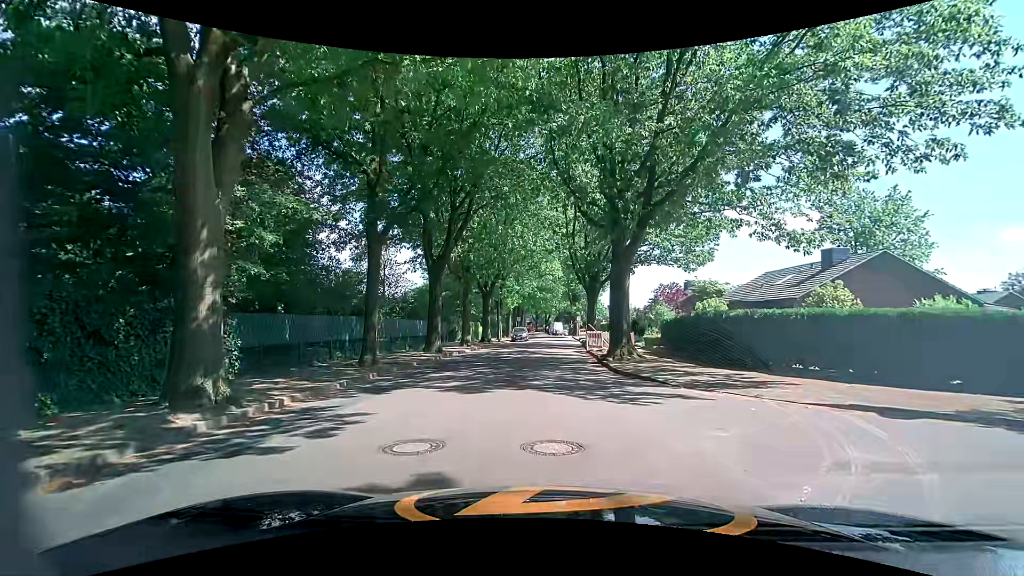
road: tertiary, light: Day
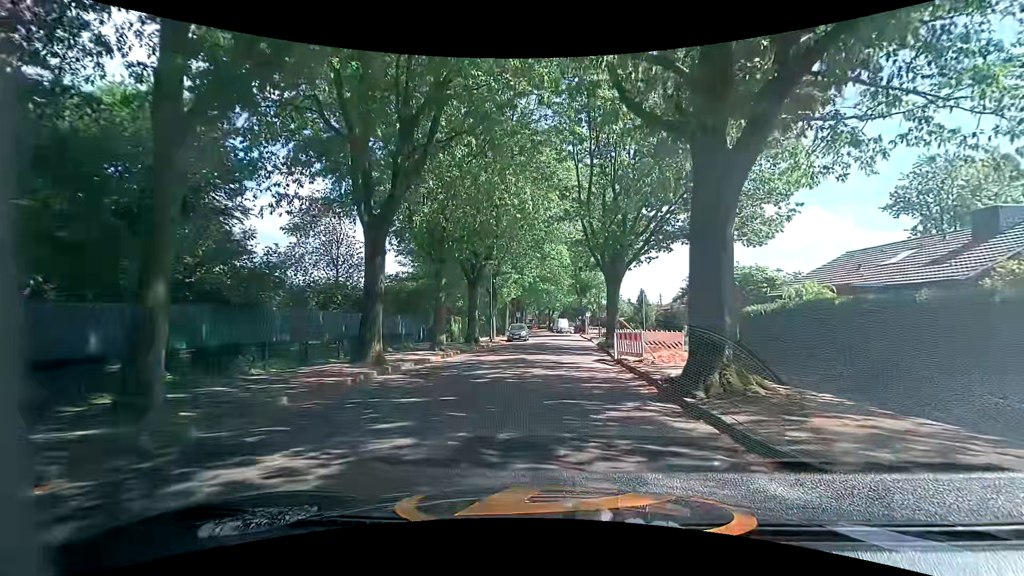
(-0.6, +11.0) m; 0°
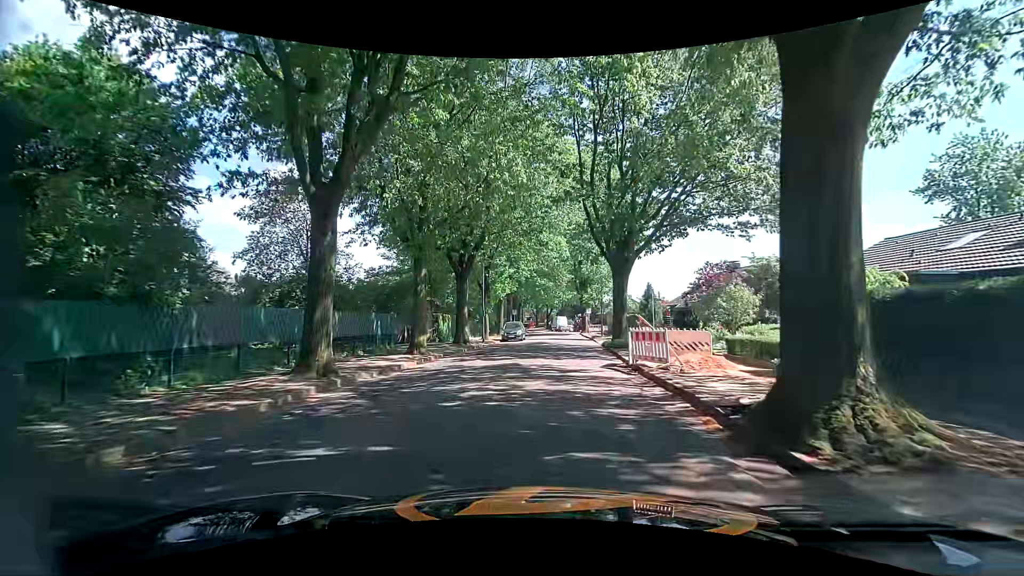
(-0.2, +3.9) m; -2°
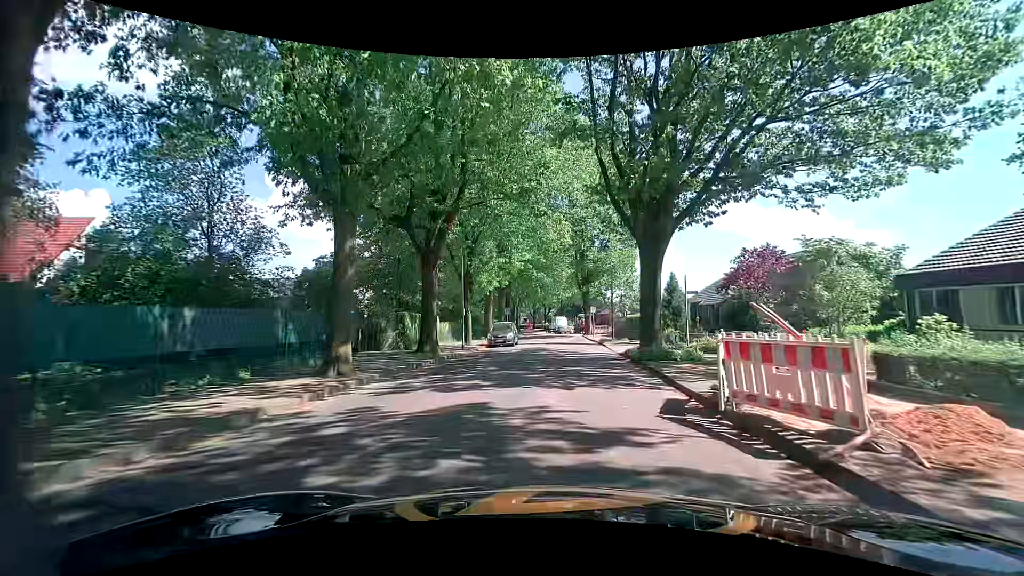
(0.0, +8.4) m; -1°
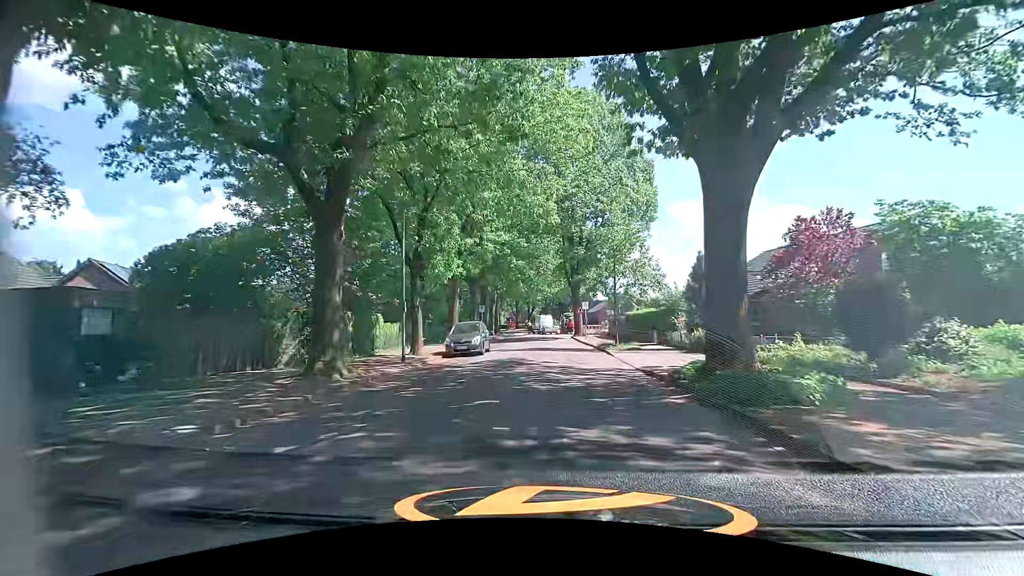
(+0.3, +9.3) m; +2°
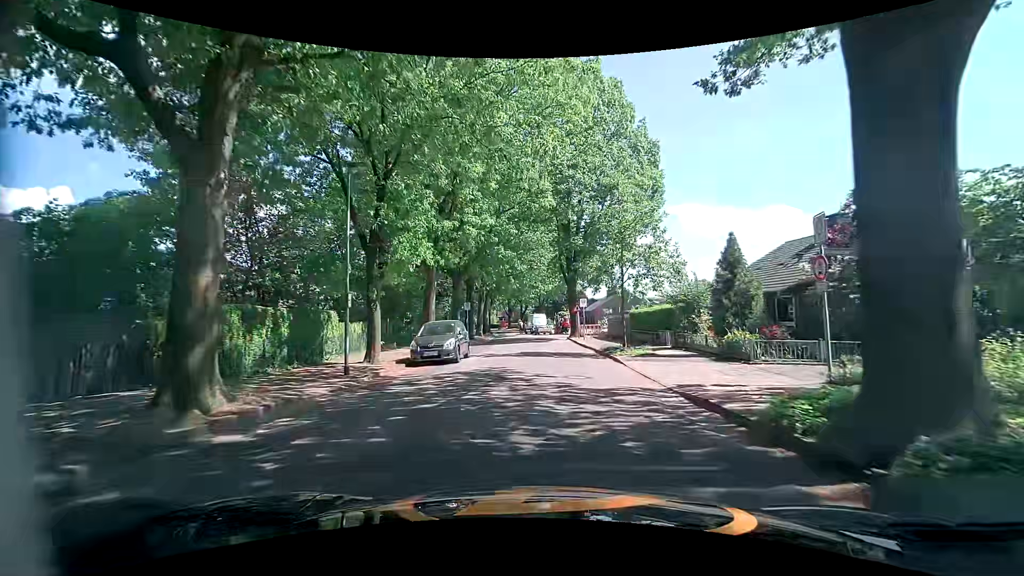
(0.0, +4.9) m; +1°
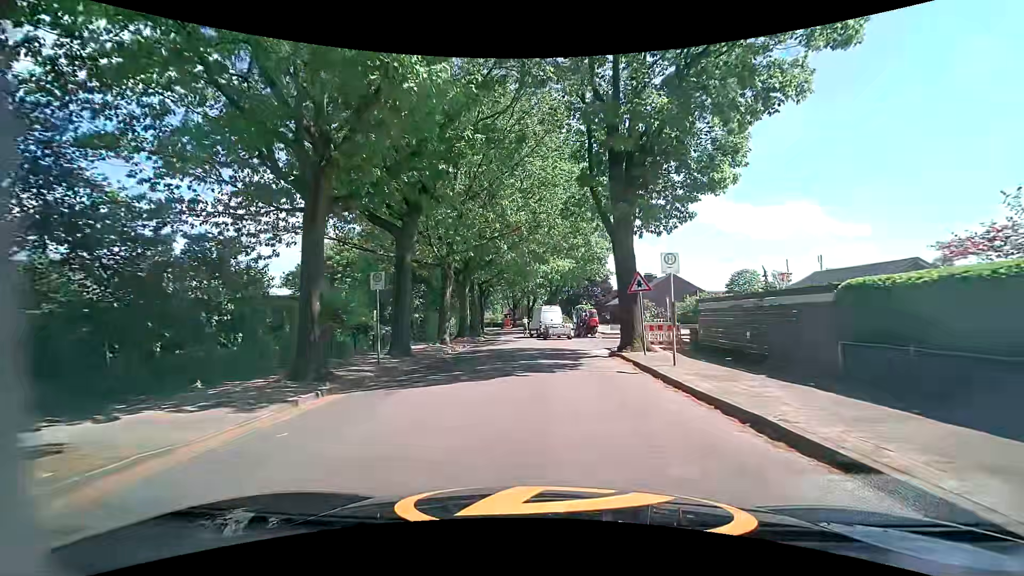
(0.0, +23.3) m; 0°
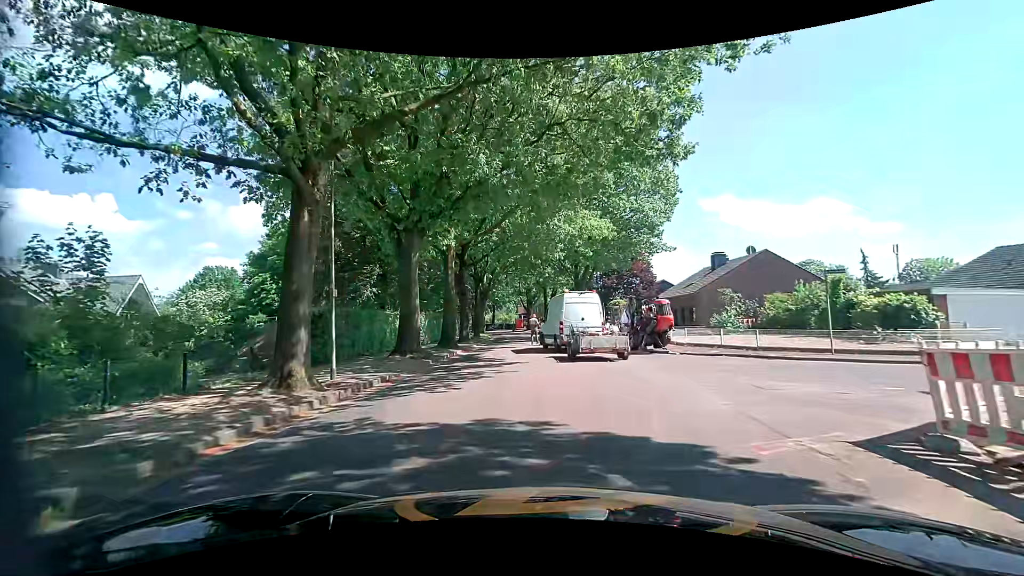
(-0.5, +18.9) m; -2°
